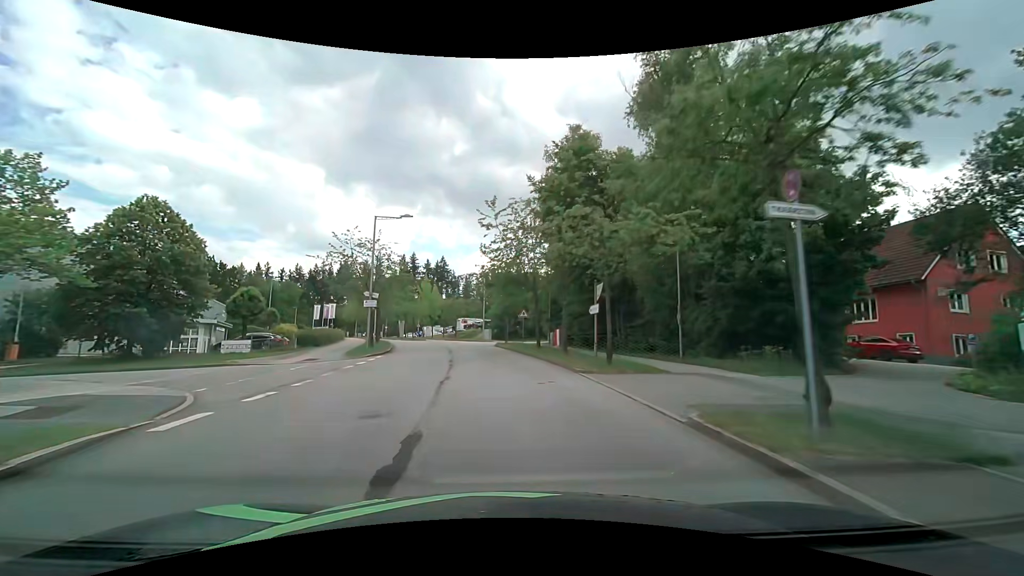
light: Day
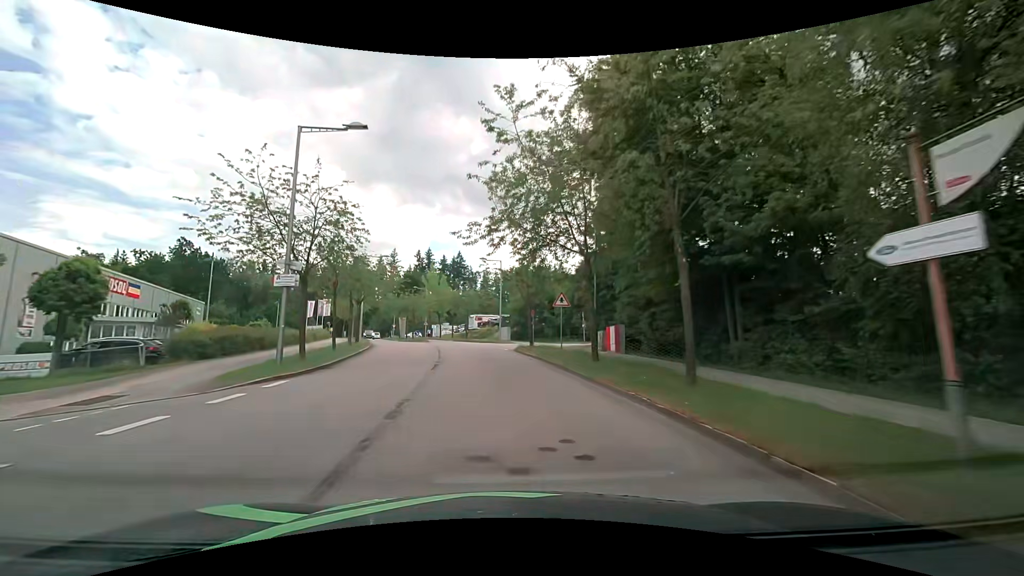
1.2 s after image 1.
(-0.3, +15.2) m; -3°
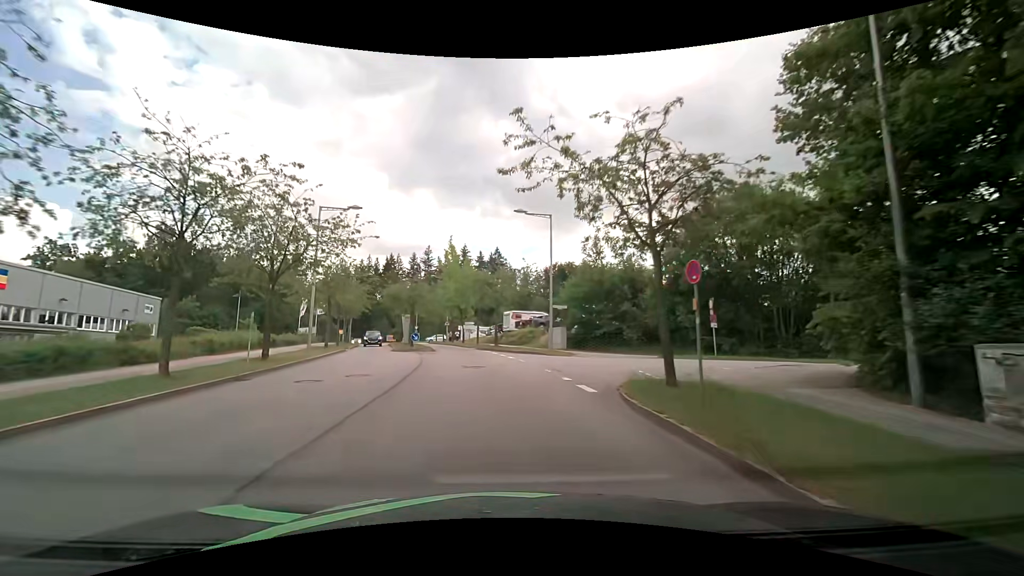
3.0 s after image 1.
(-0.7, +22.8) m; -4°
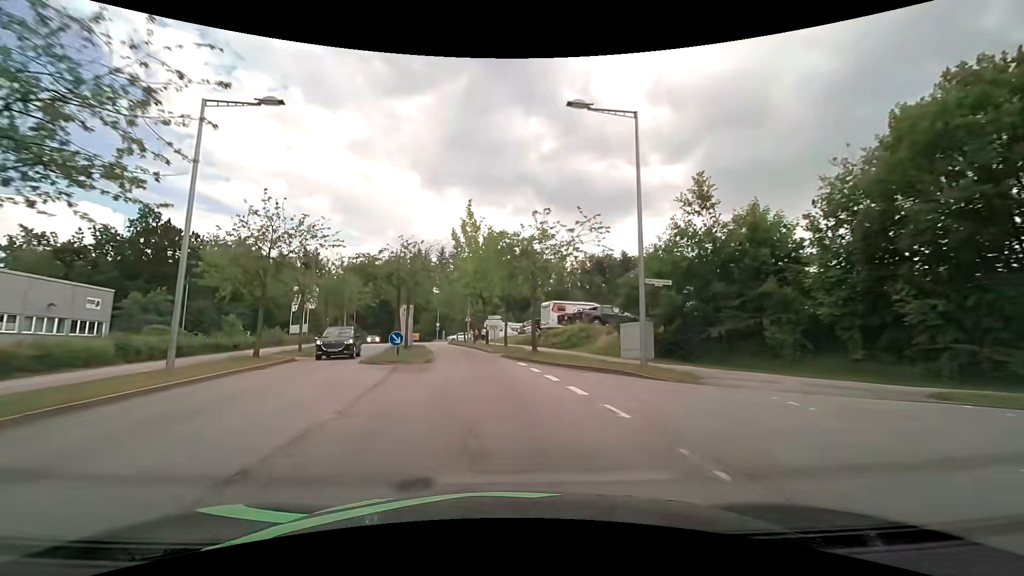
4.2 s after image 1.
(-0.6, +15.2) m; -4°
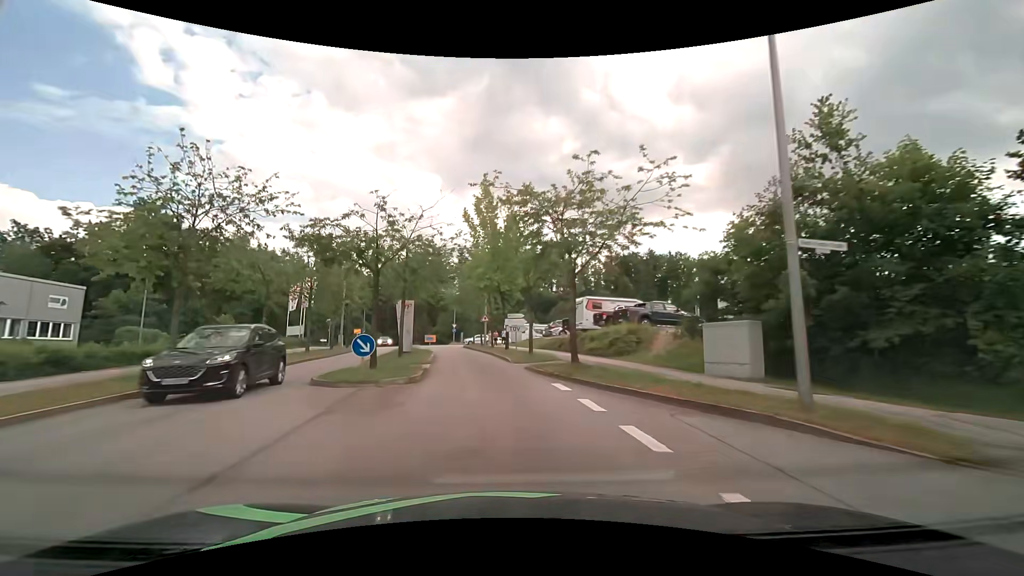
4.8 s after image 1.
(-0.2, +7.6) m; -2°
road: residential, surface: asphalt
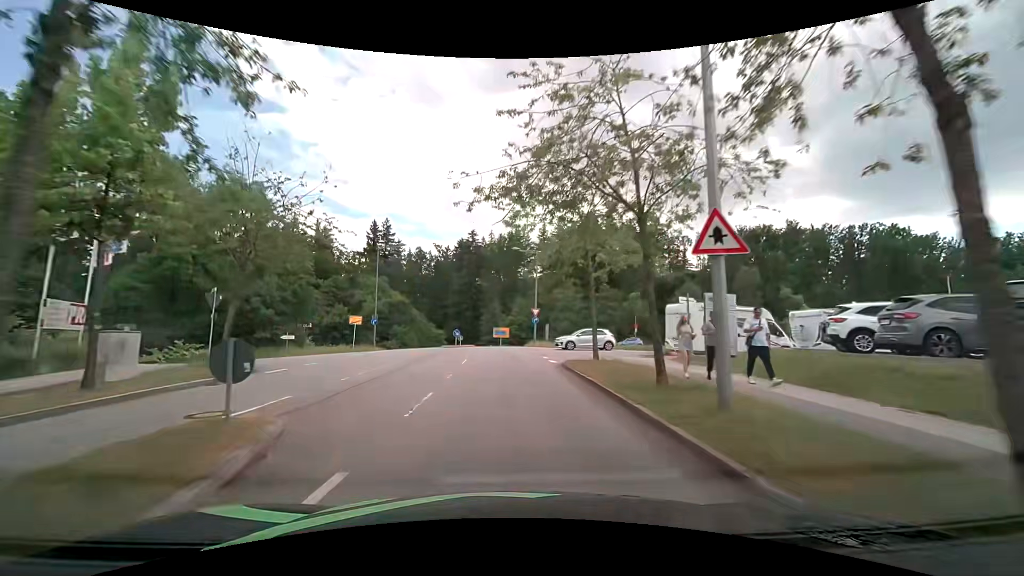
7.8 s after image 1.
(-3.8, +37.0) m; -9°
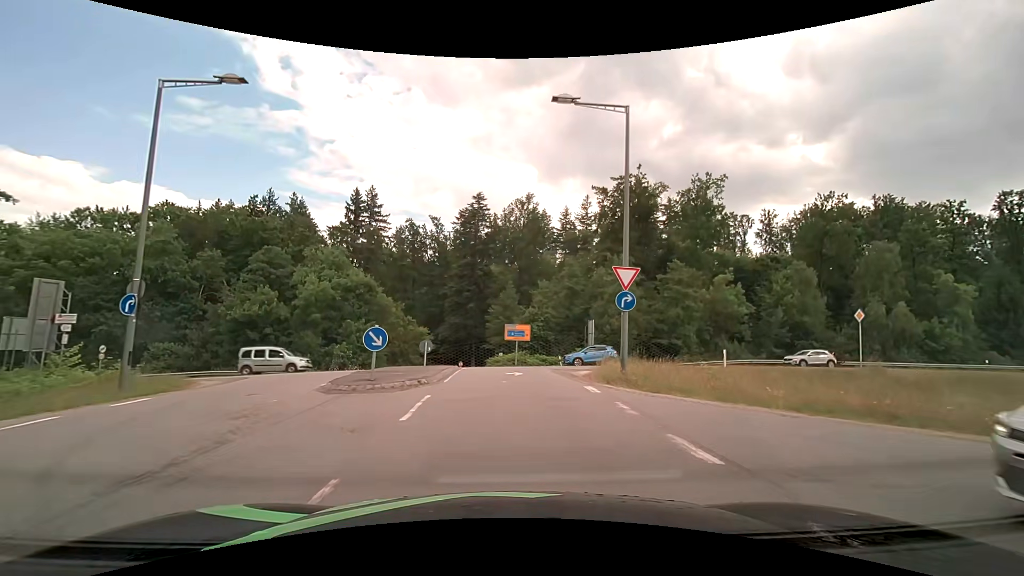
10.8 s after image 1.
(-0.8, +29.6) m; -2°
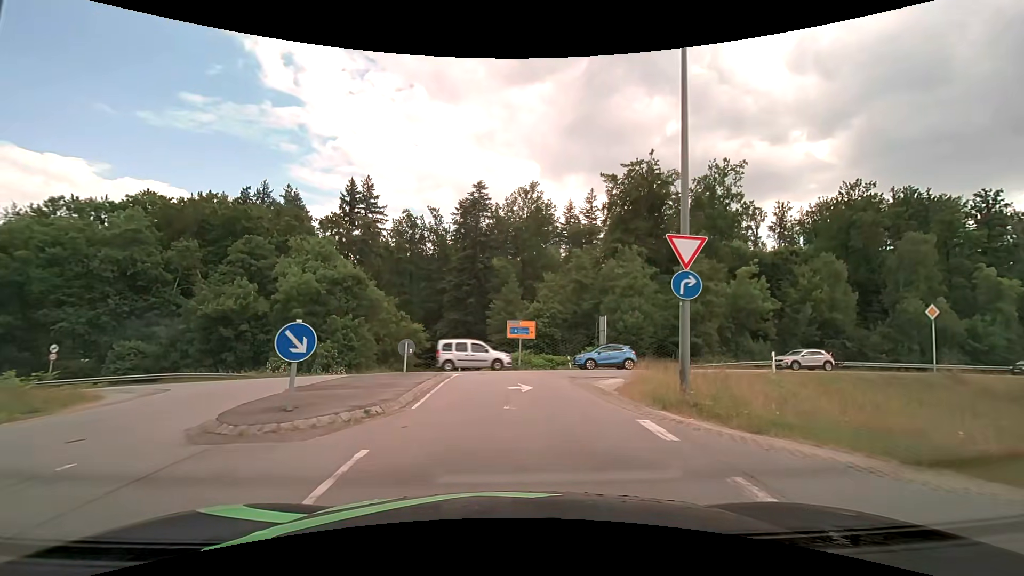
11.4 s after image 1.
(0.0, +4.9) m; 0°
(0, +10) (+2, +20) (+9, +27) (+18, +30) (+28, +32) (+38, +33) (+48, +35) (+57, +37) (+67, +39) (+77, +41) m
